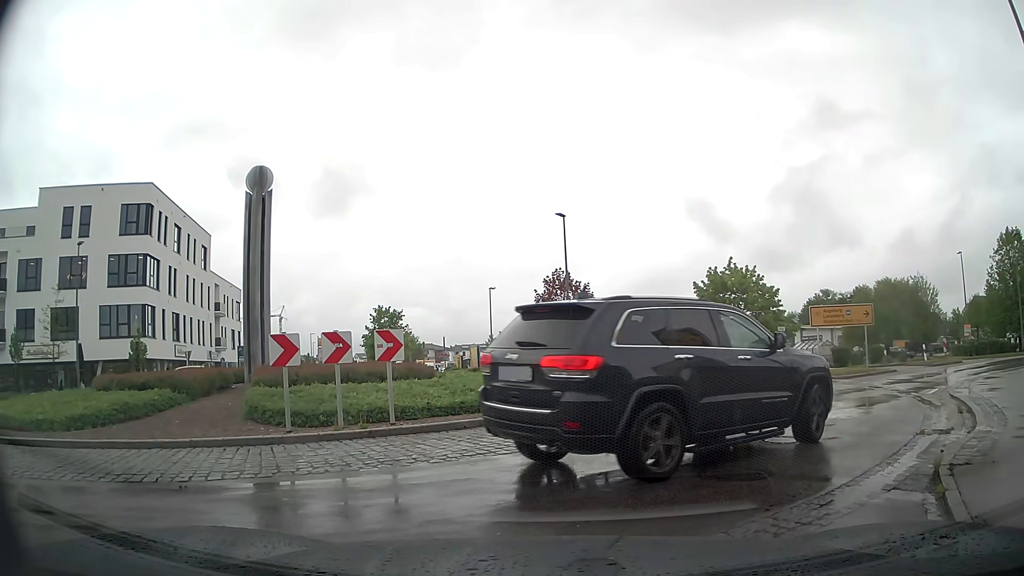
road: residential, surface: asphalt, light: Day
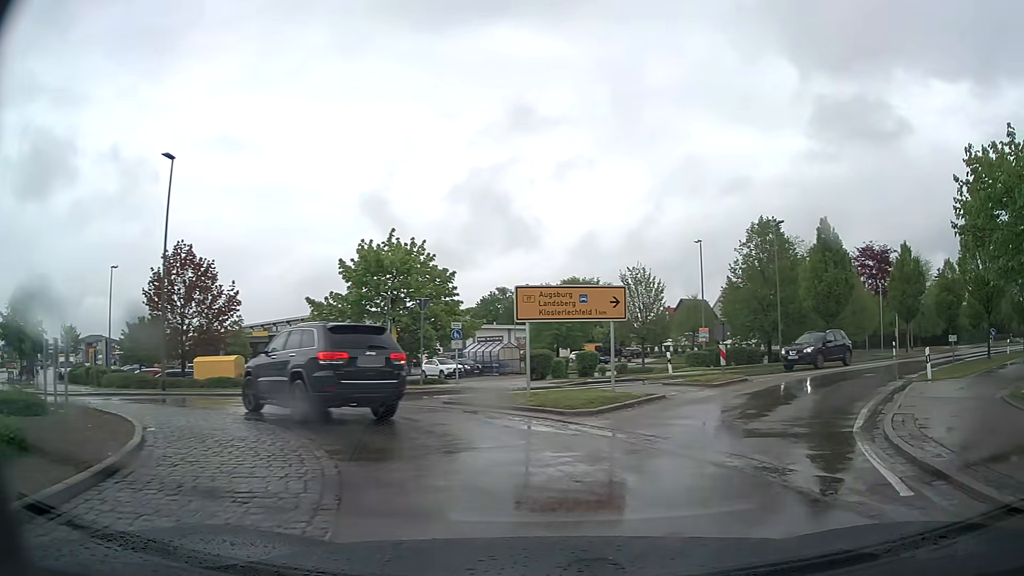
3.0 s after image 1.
(+2.3, +11.1) m; +28°
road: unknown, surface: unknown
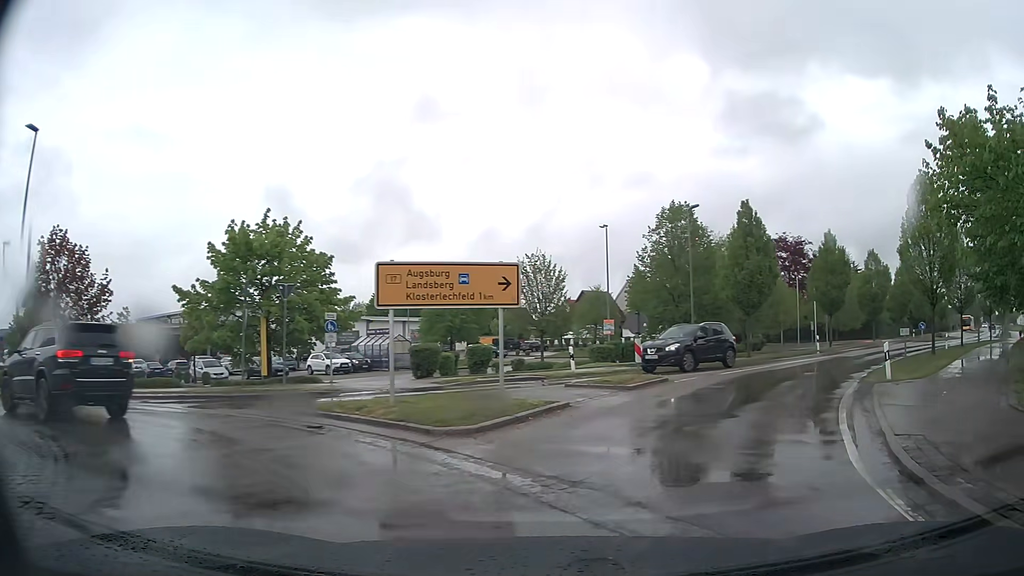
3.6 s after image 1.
(+0.2, +3.5) m; +6°
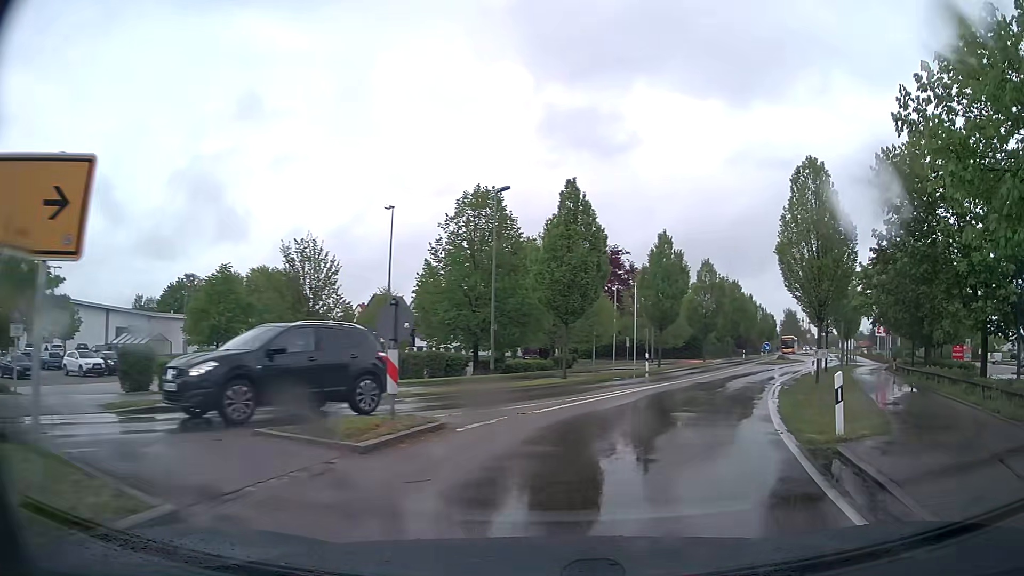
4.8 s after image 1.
(+1.2, +7.8) m; +17°
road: tertiary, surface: asphalt
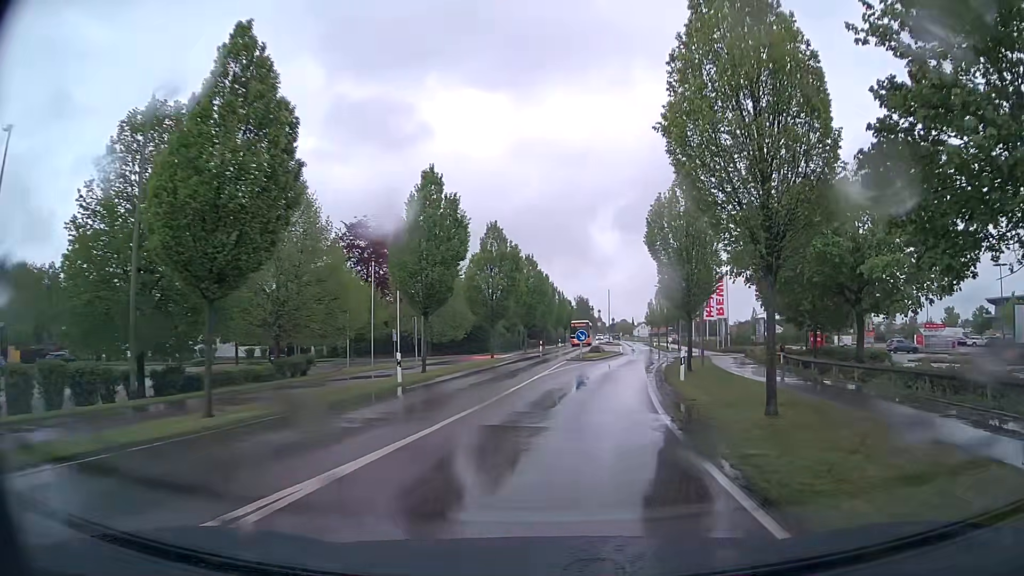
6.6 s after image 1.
(+2.8, +14.2) m; +18°
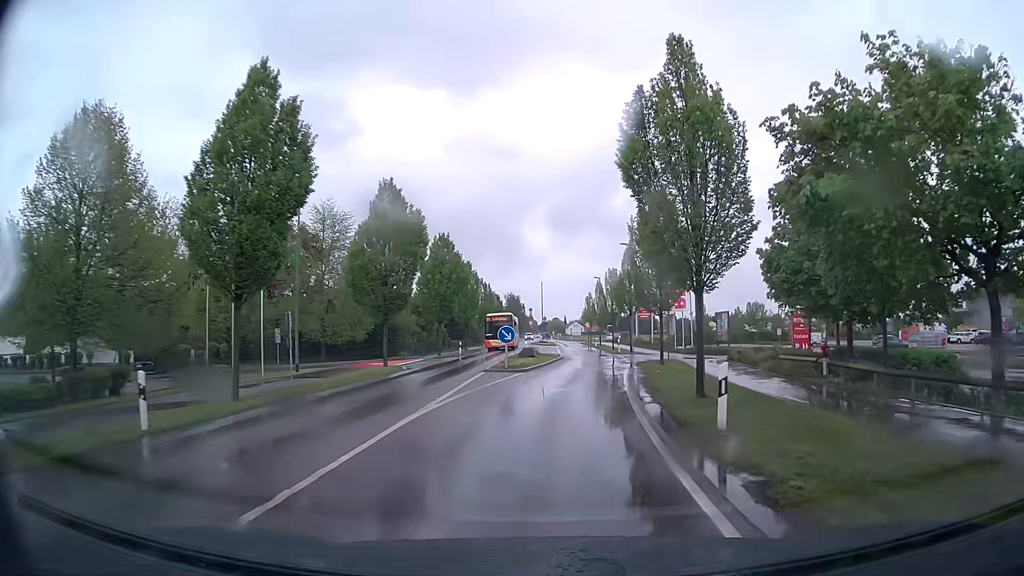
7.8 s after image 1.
(+0.7, +11.6) m; +5°
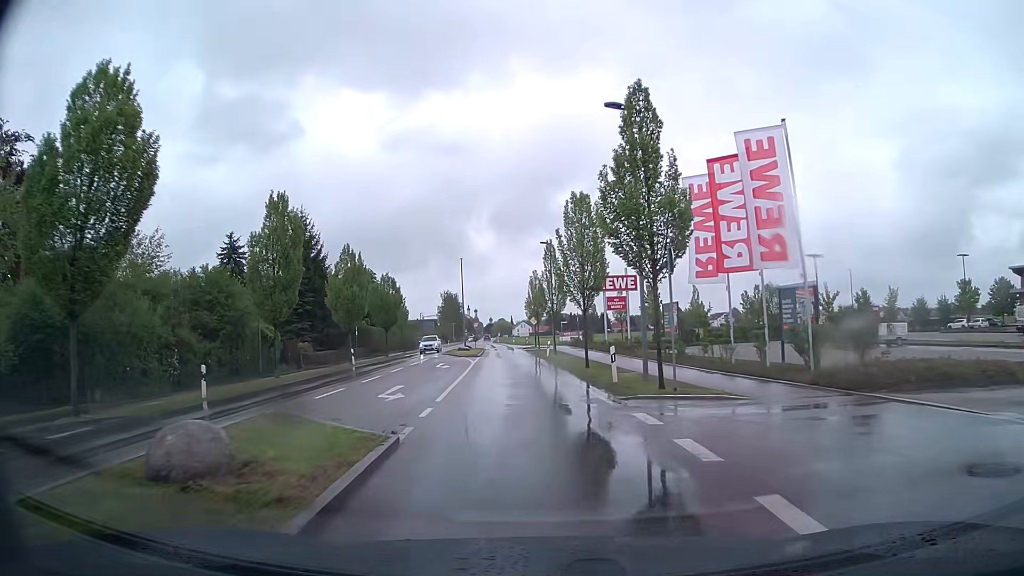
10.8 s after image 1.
(+2.1, +32.2) m; +4°
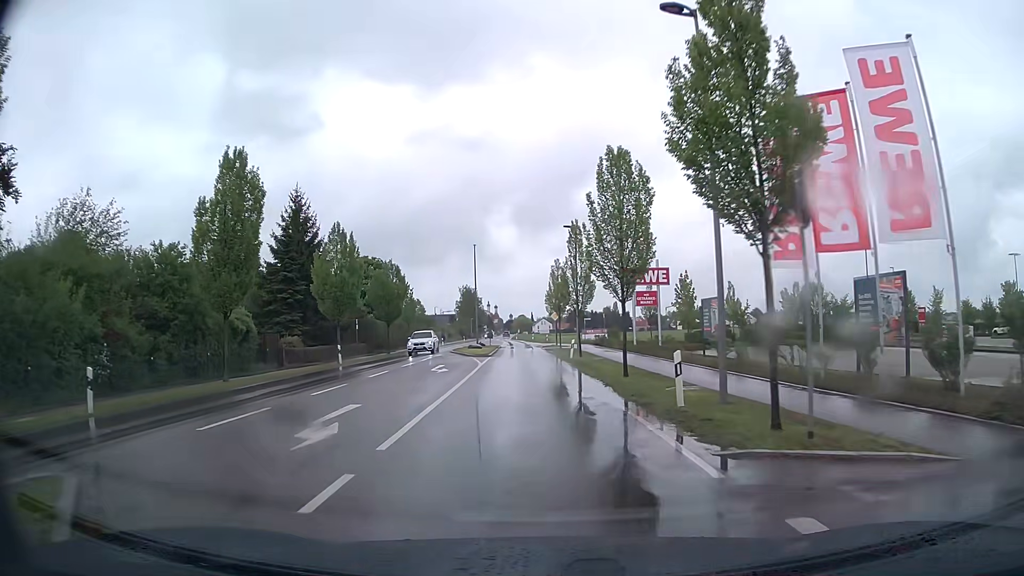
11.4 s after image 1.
(0.0, +6.6) m; -1°
(0, +10) (-1, +20) (-1, +30) (-1, +40) (-2, +50) (-2, +60) (-2, +70) (-3, +80) (-4, +90) (-5, +100) m
